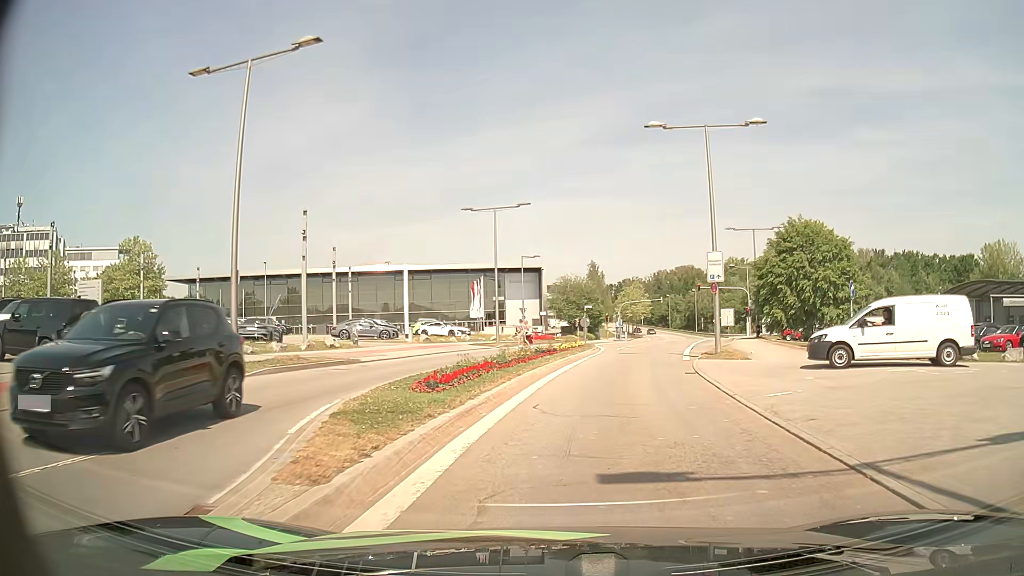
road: secondary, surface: asphalt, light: Day
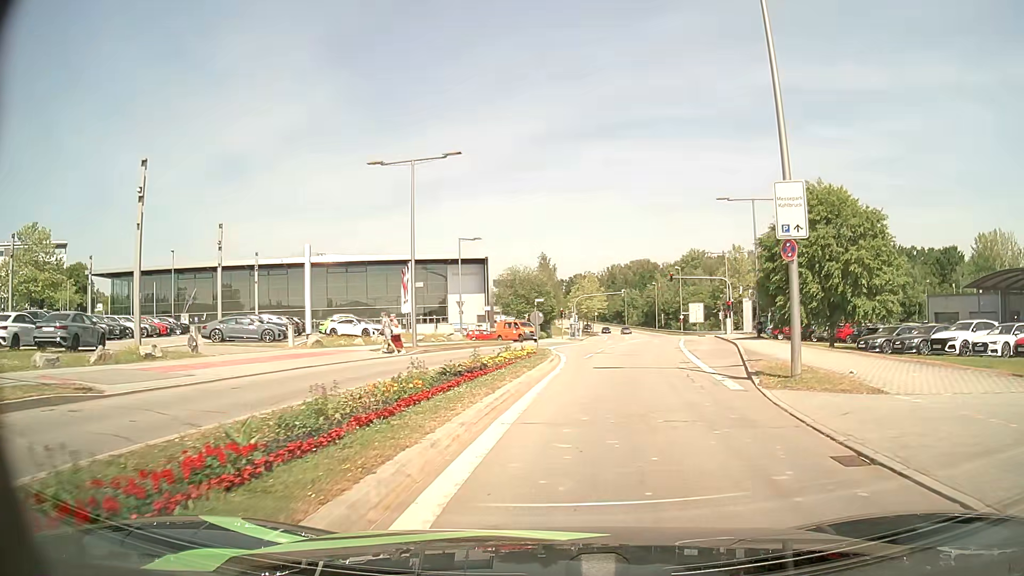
(+0.5, +12.8) m; +5°
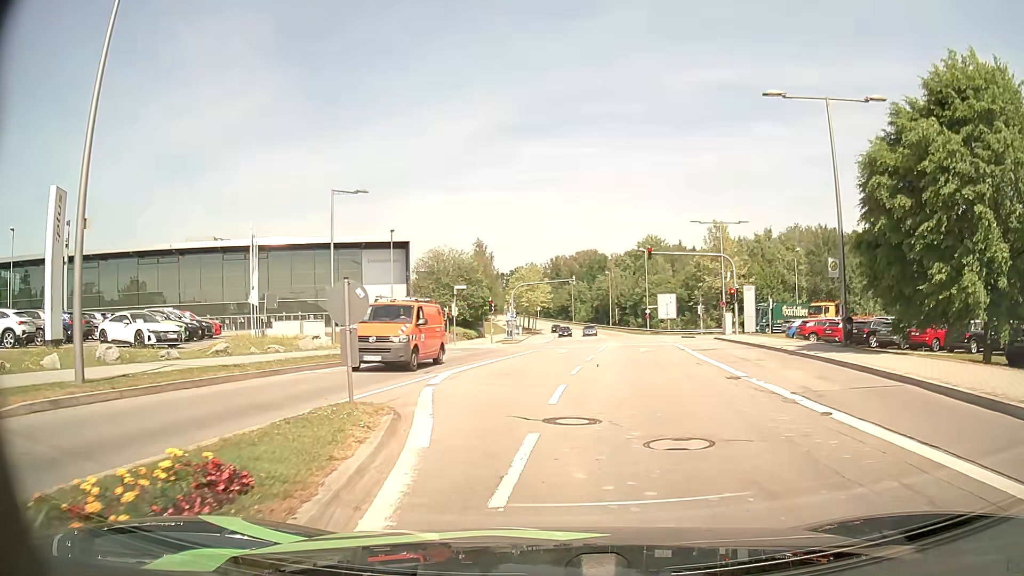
(+1.2, +21.0) m; +5°
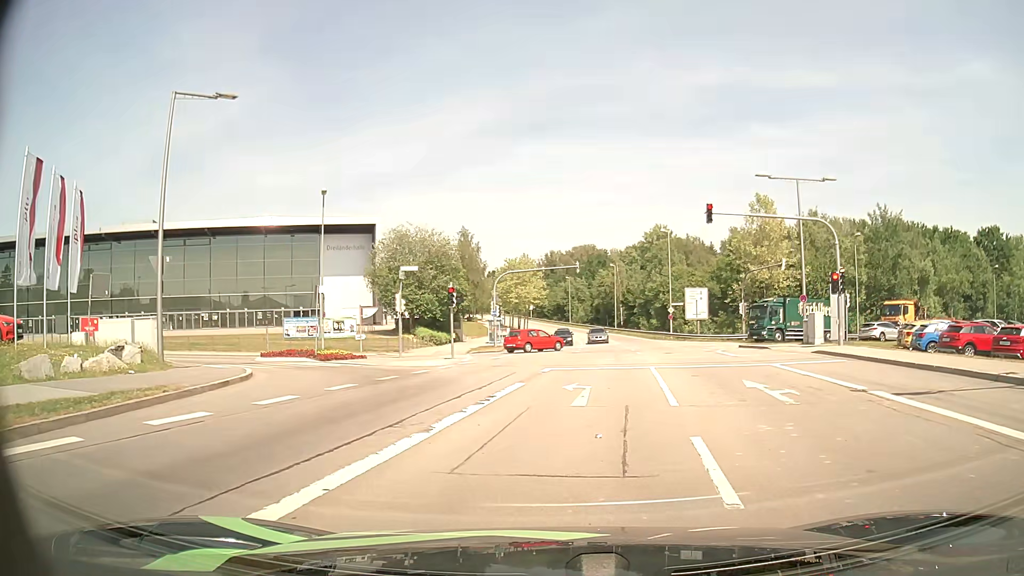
(-0.2, +18.0) m; 0°
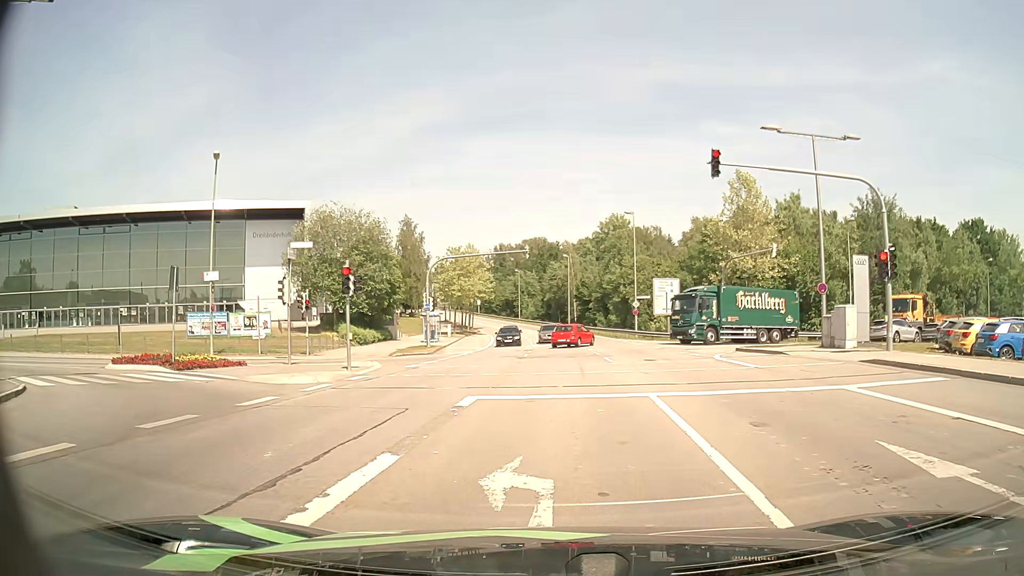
(+0.3, +8.8) m; +4°
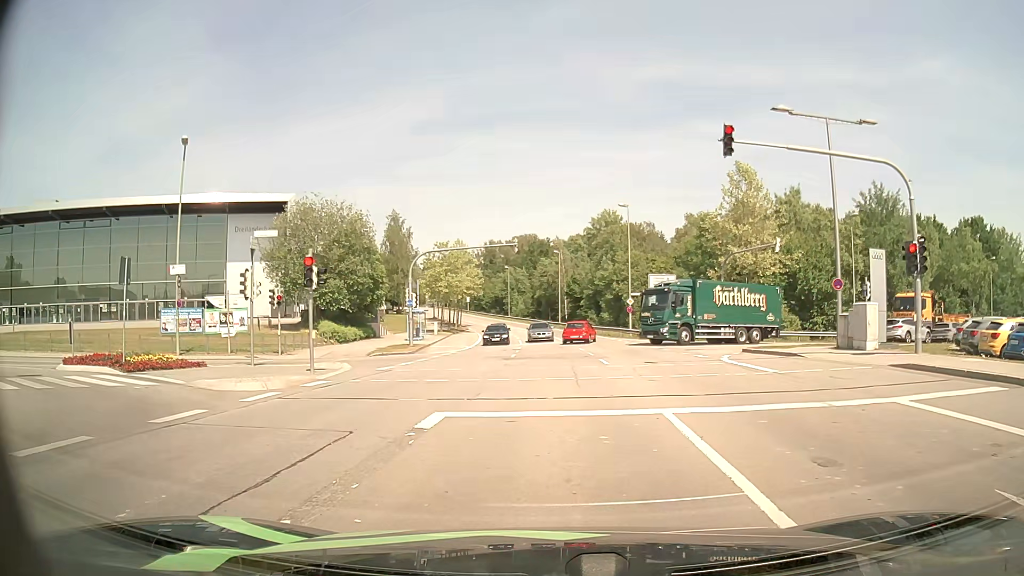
(0.0, +2.5) m; +1°
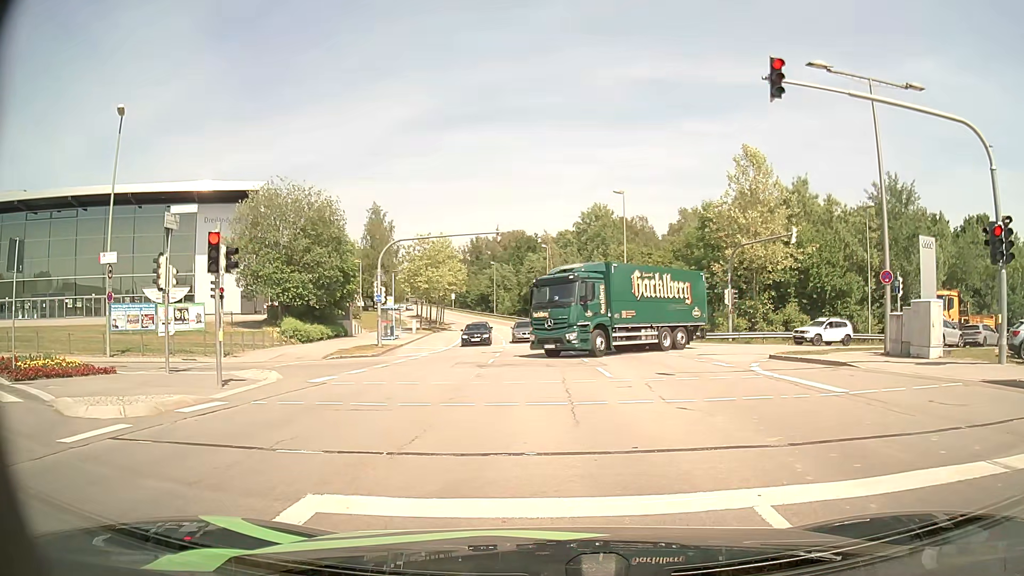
(0.0, +4.7) m; +1°
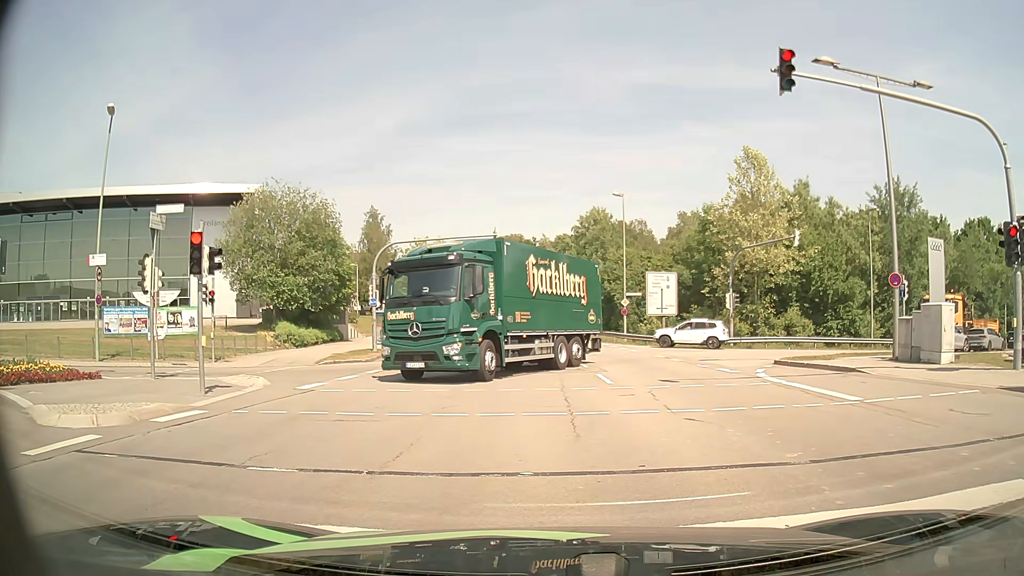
(0.0, +0.7) m; 0°
(0, +10) (-1, +20) (-9, +24) (-18, +20) (-27, +15) (-35, +10) (-44, +5) (-53, 0) (-61, -5) (-70, -10) m
